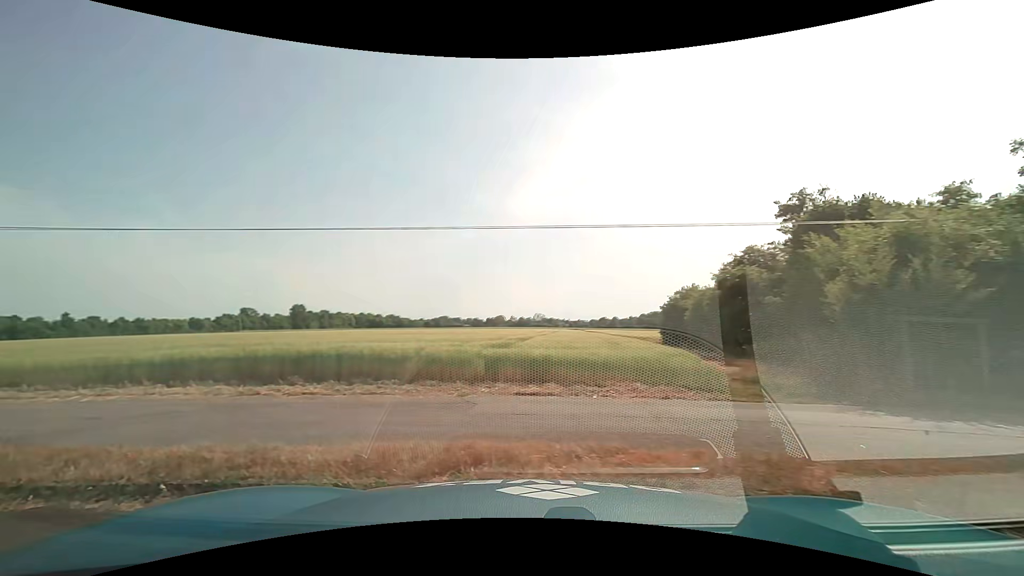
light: Day
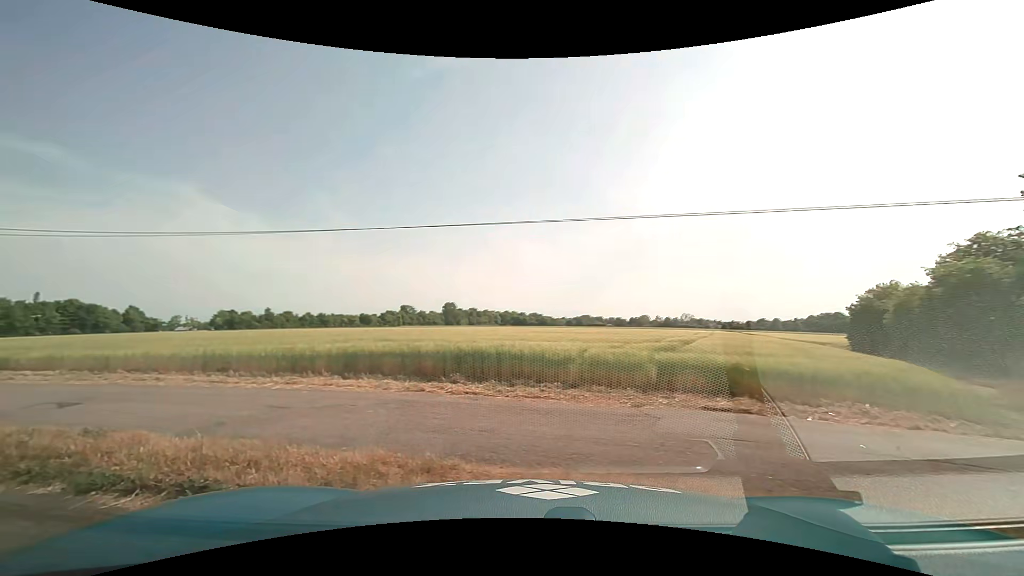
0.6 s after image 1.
(-0.1, +1.2) m; -16°
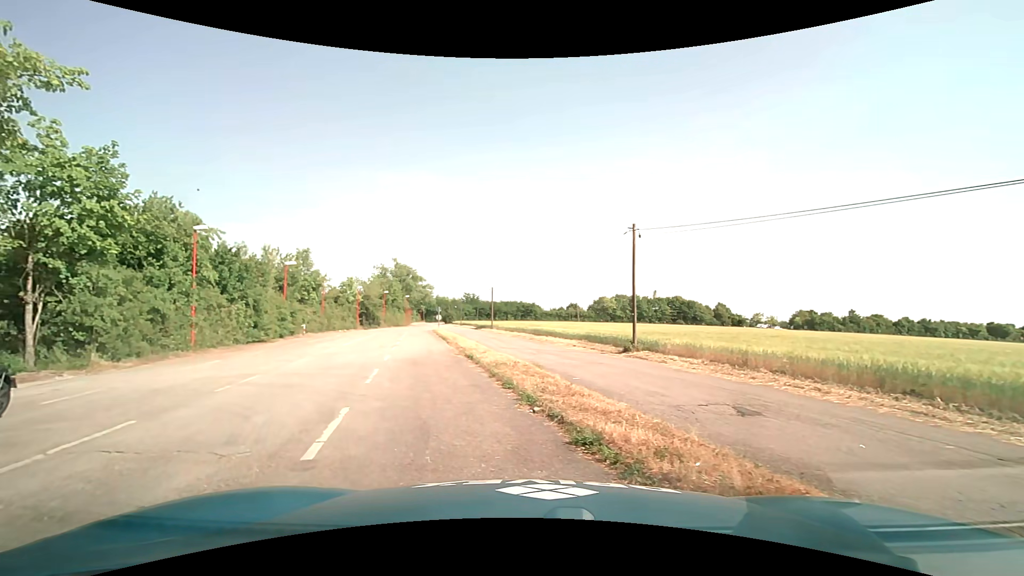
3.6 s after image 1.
(-2.1, +3.9) m; -59°
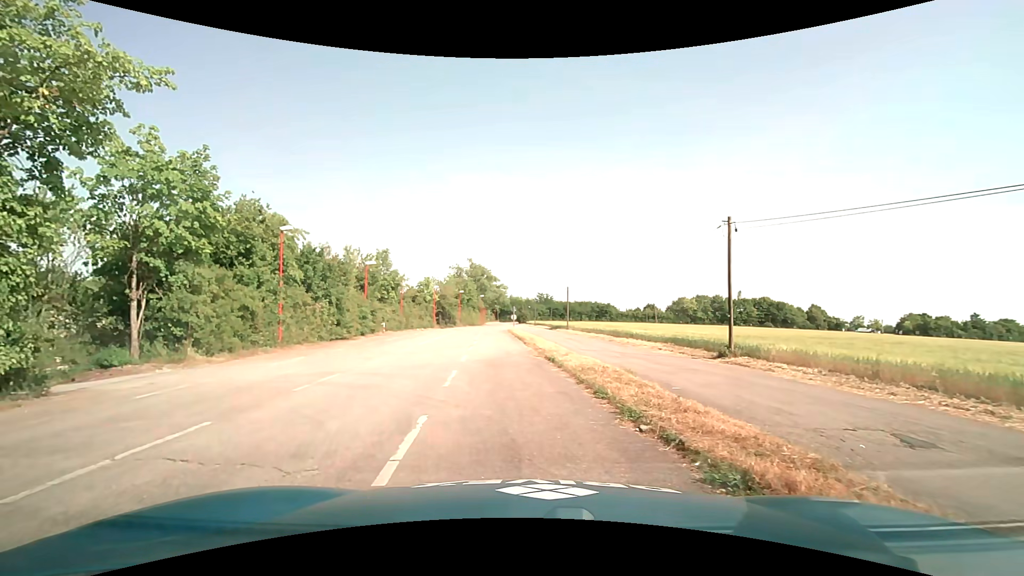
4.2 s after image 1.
(-0.1, +1.1) m; -9°
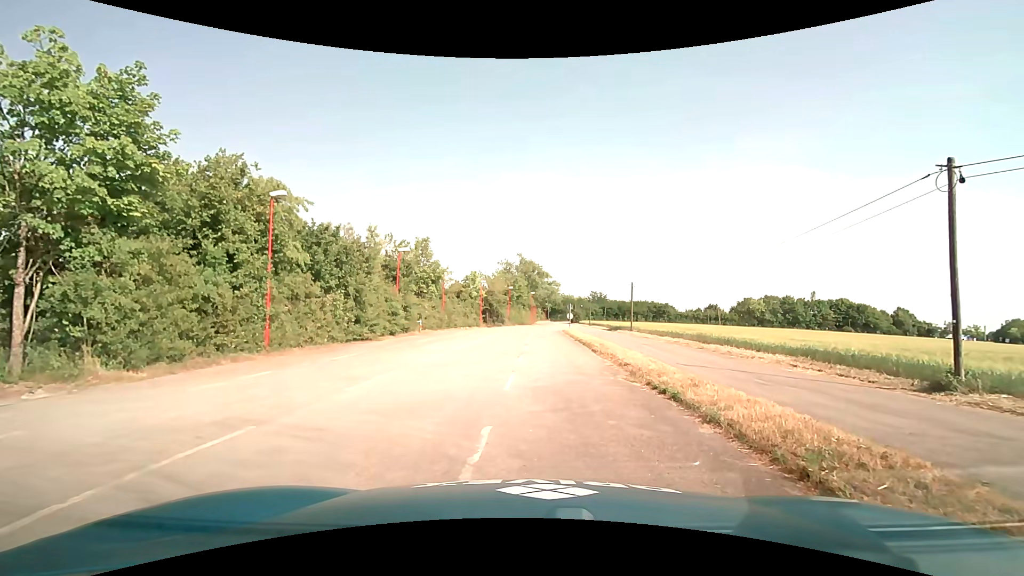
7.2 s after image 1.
(-0.5, +7.1) m; -6°
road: service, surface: asphalt
